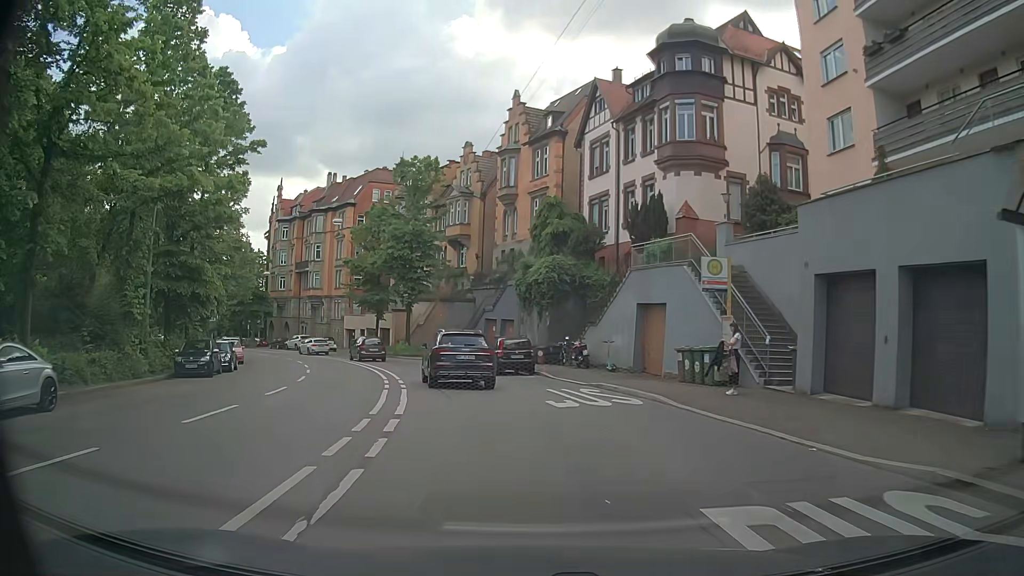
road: secondary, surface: asphalt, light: Day
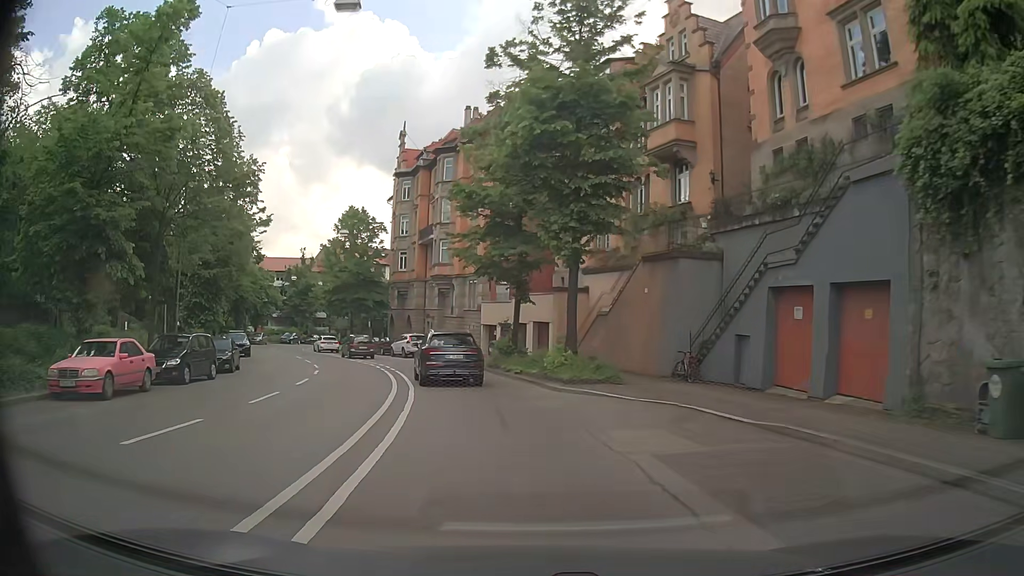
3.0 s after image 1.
(-3.8, +27.7) m; -16°
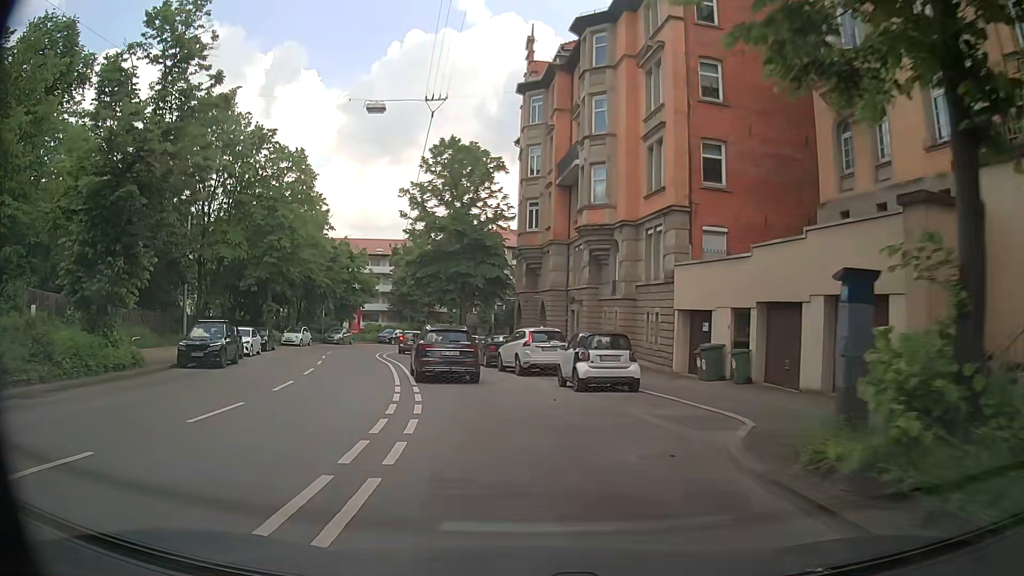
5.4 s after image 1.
(-2.5, +23.3) m; -15°
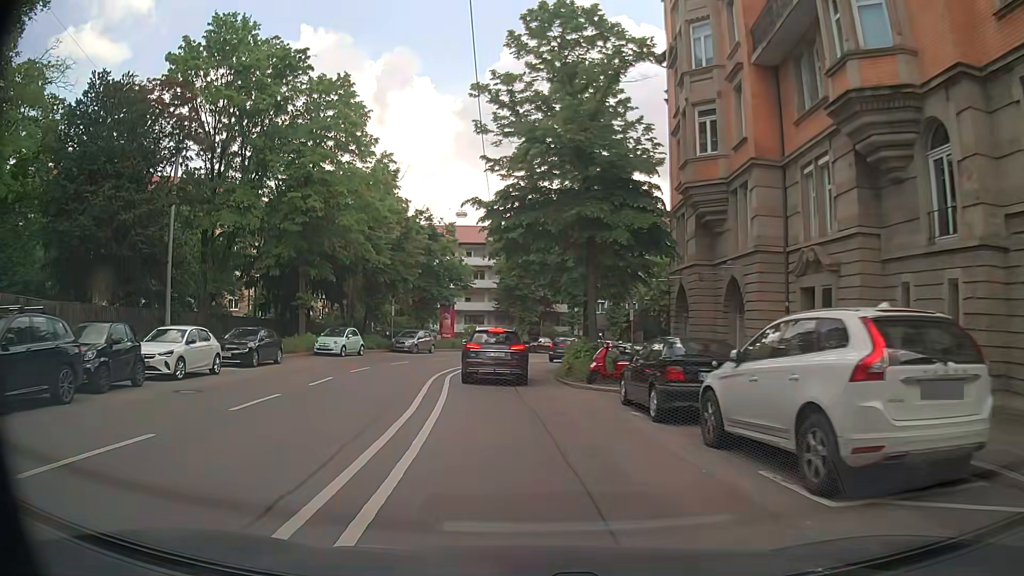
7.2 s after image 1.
(-1.1, +17.5) m; -8°
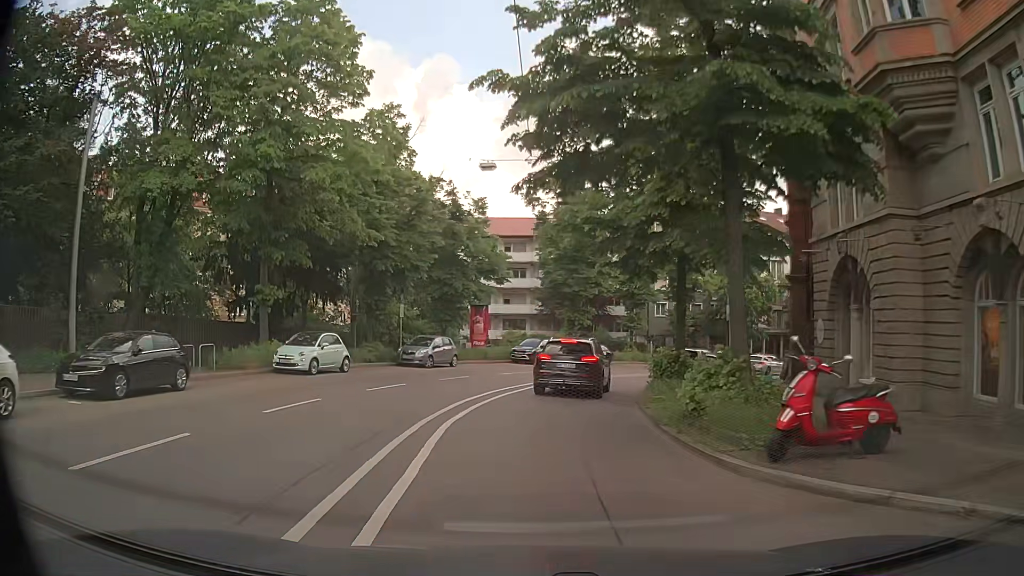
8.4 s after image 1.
(-0.6, +11.4) m; -5°
